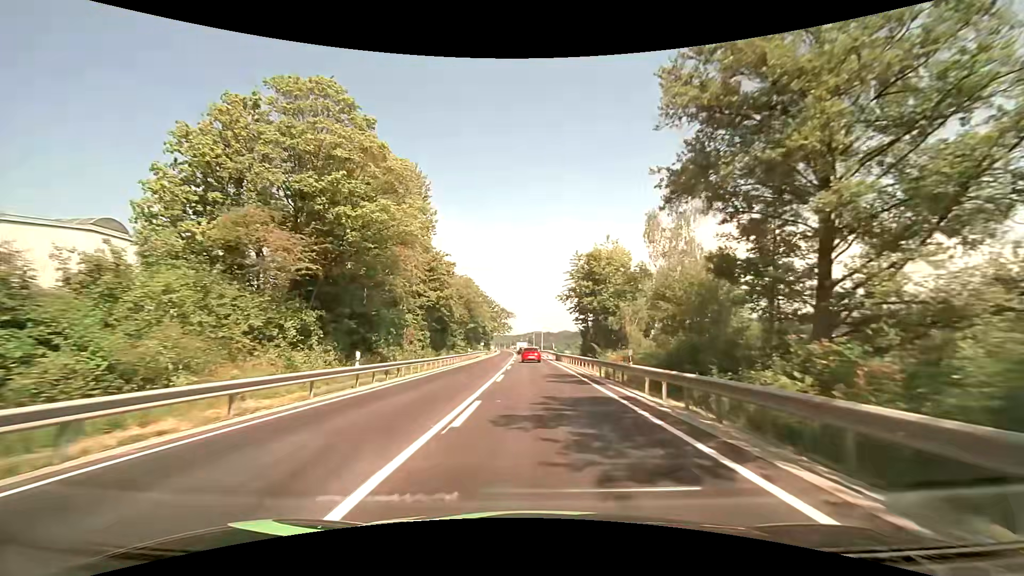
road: primary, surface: asphalt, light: Day
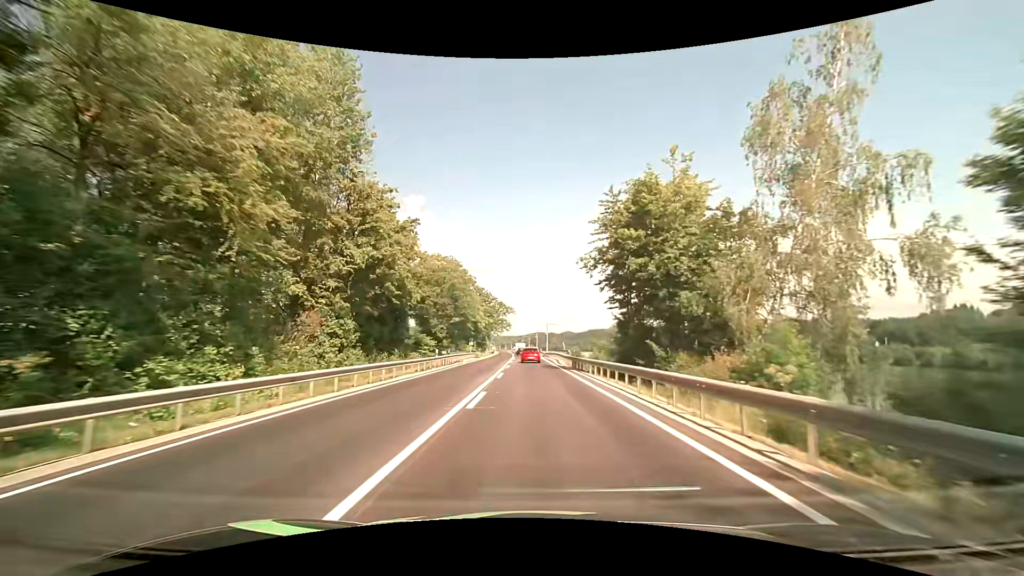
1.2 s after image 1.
(0.0, +21.5) m; 0°
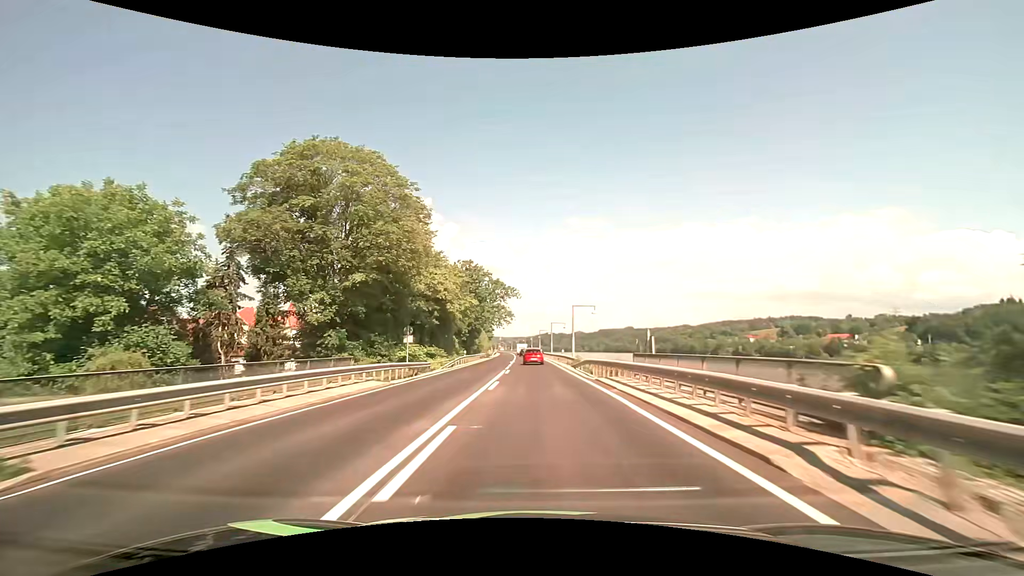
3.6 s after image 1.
(-0.6, +42.9) m; -1°
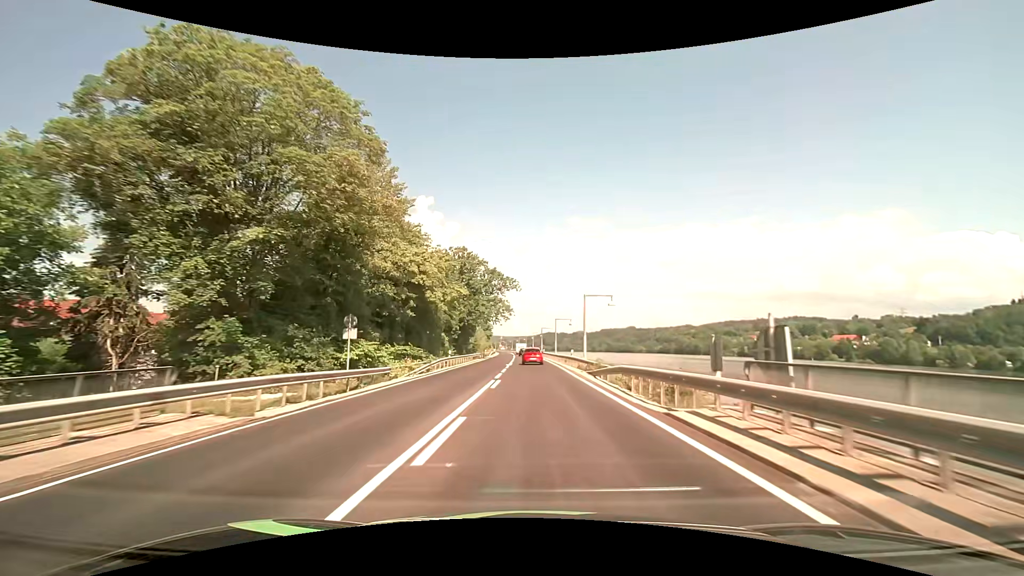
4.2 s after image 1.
(-0.1, +10.7) m; 0°
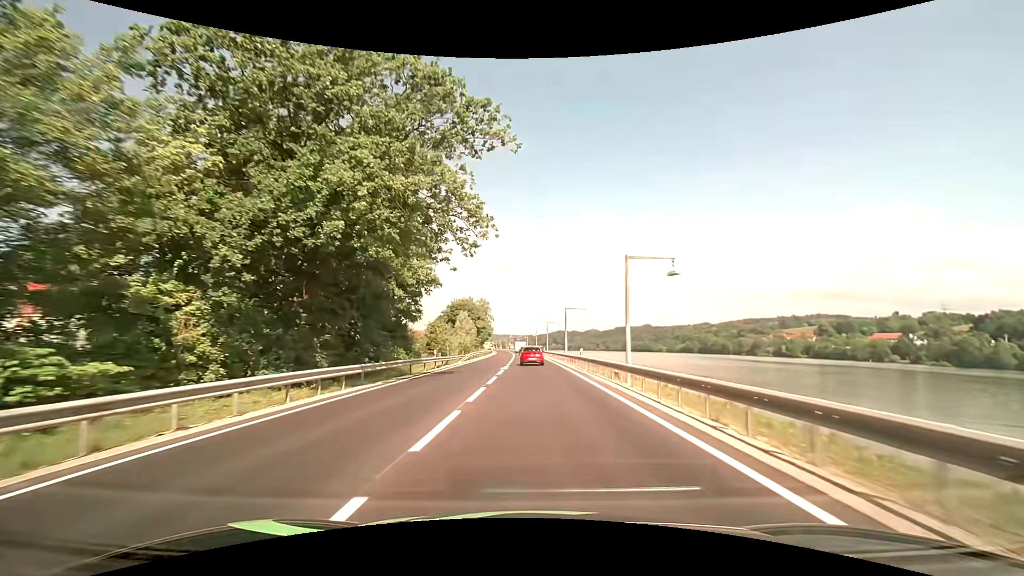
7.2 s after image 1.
(-0.4, +53.5) m; -1°
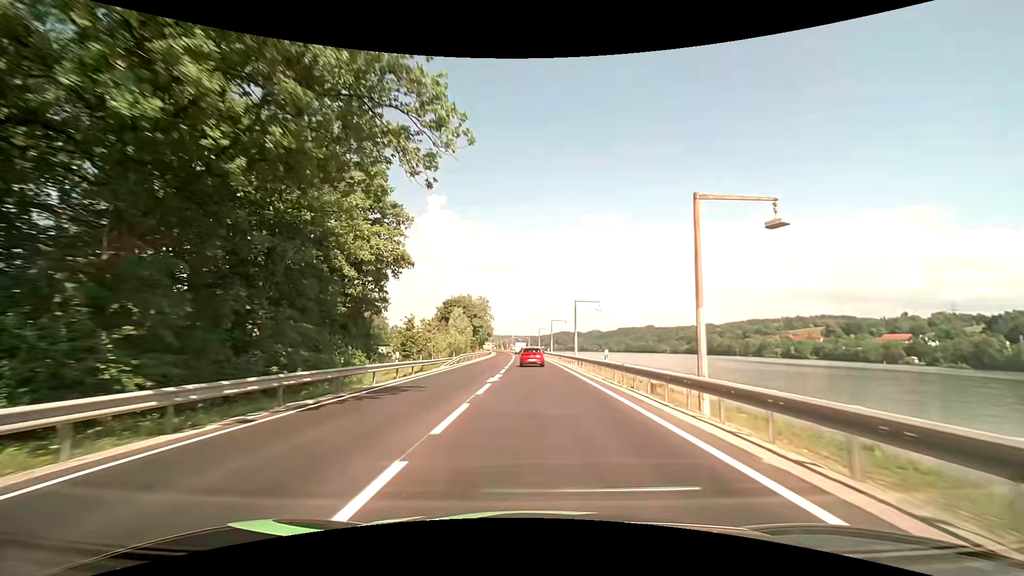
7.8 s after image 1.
(0.0, +10.7) m; 0°
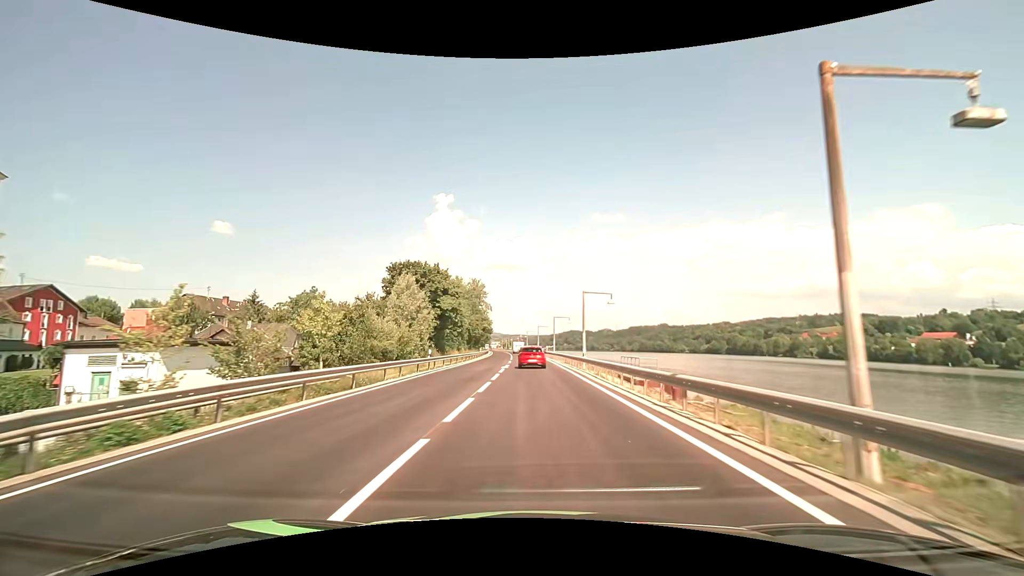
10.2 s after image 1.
(-0.3, +42.3) m; -1°
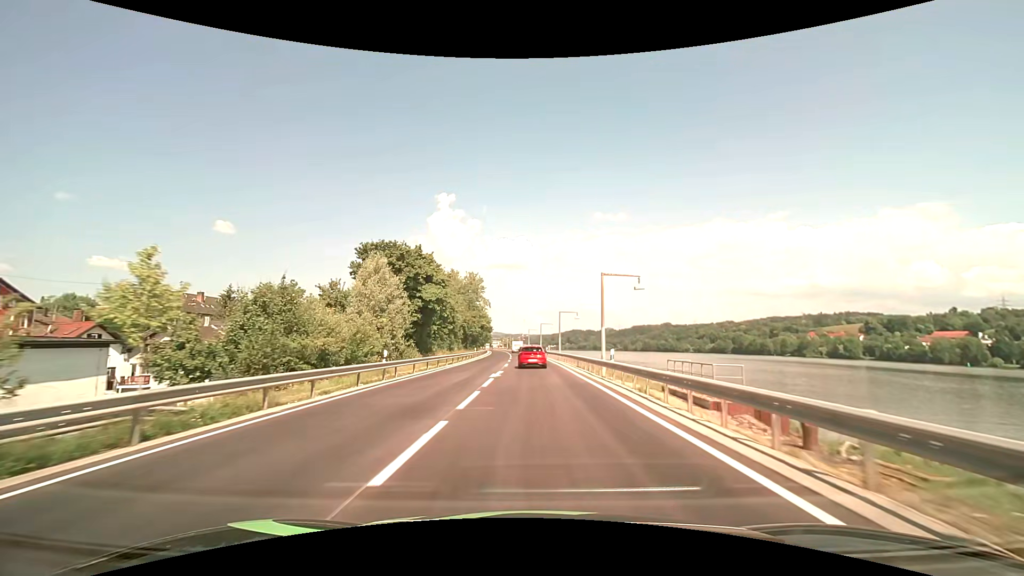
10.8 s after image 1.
(0.0, +10.3) m; 0°
(0, +10) (0, +20) (0, +30) (0, +40) (0, +50) (-1, +60) (-1, +70) (-2, +80) (-2, +90) (-3, +100) m
